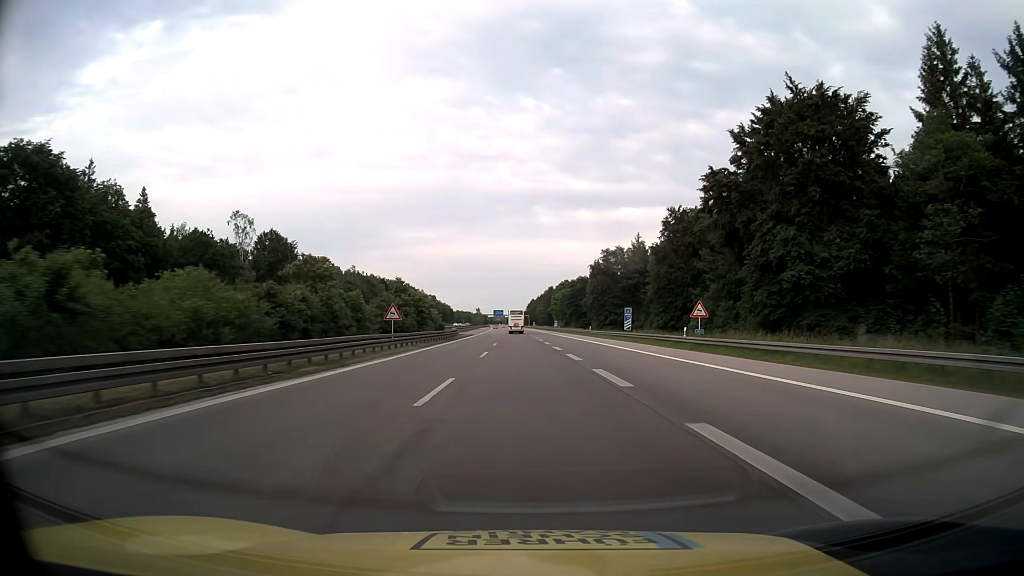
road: motorway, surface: asphalt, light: Day
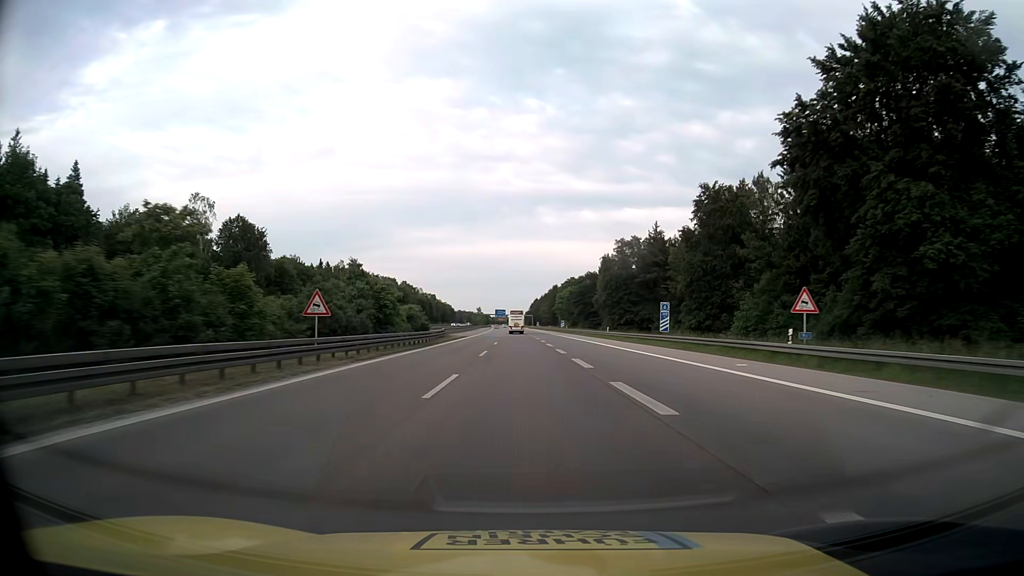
(-0.1, +16.8) m; -1°
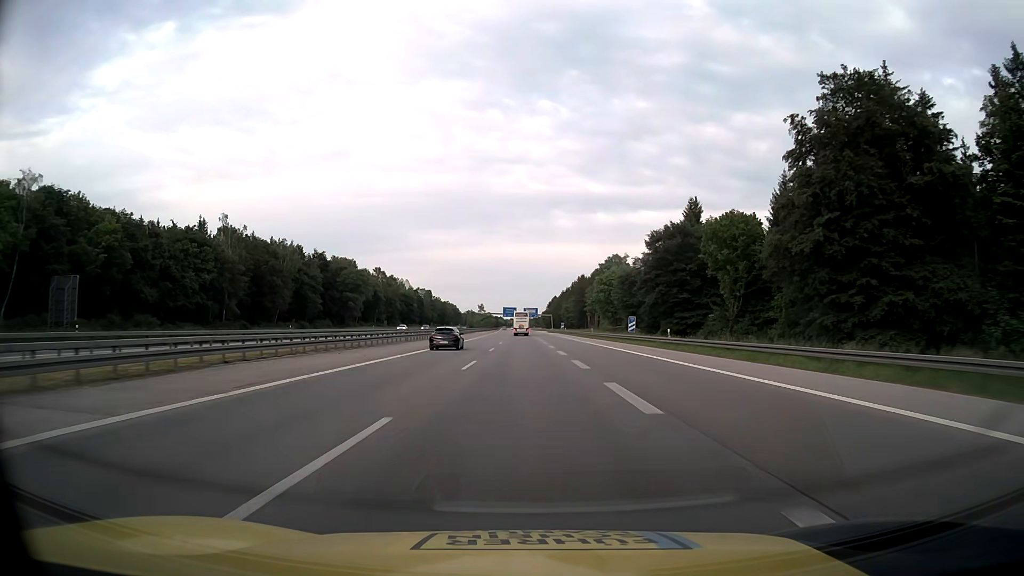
(-0.7, +83.8) m; -1°
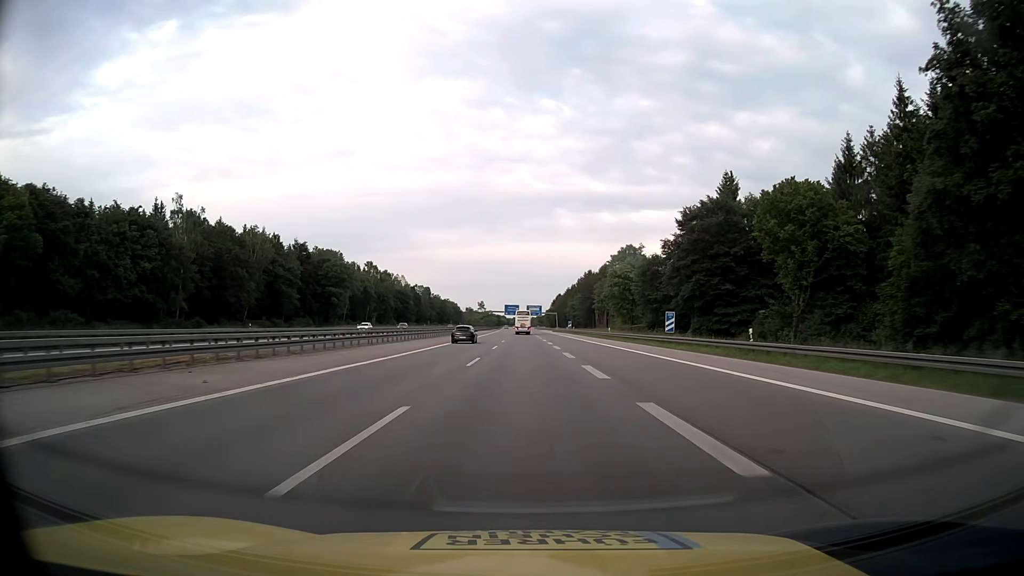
(0.0, +16.8) m; 0°
(0, +10) (0, +20) (0, +30) (0, +40) (0, +50) (-1, +60) (-1, +70) (-1, +80) (-1, +90) (-1, +100) m
